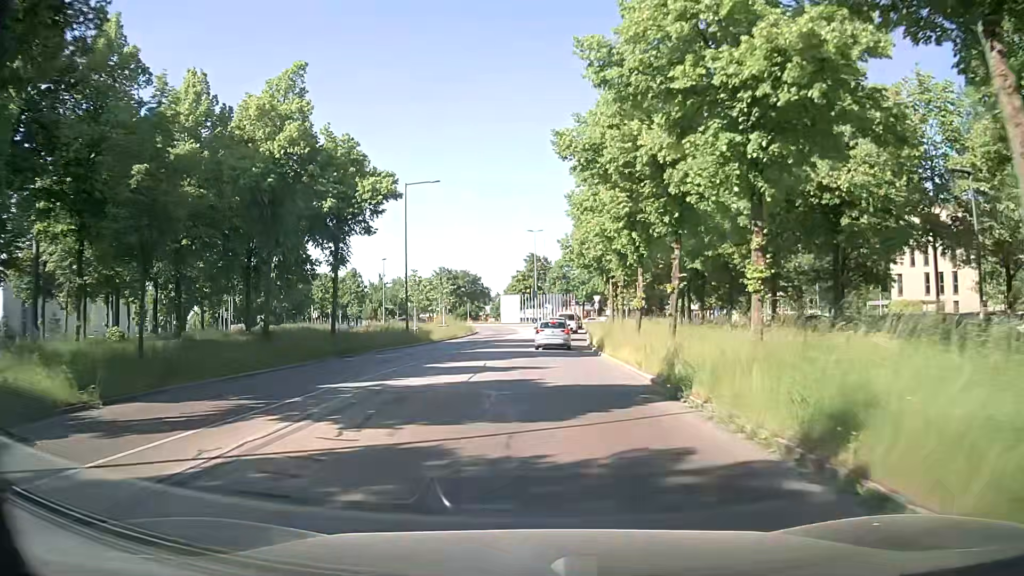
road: secondary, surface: asphalt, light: Day
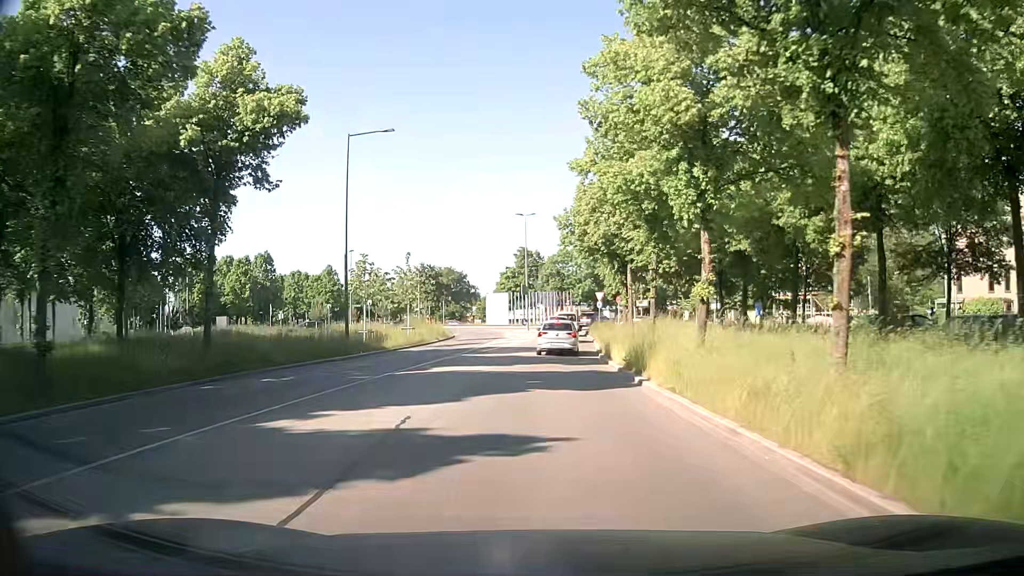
(+0.2, +12.0) m; +1°
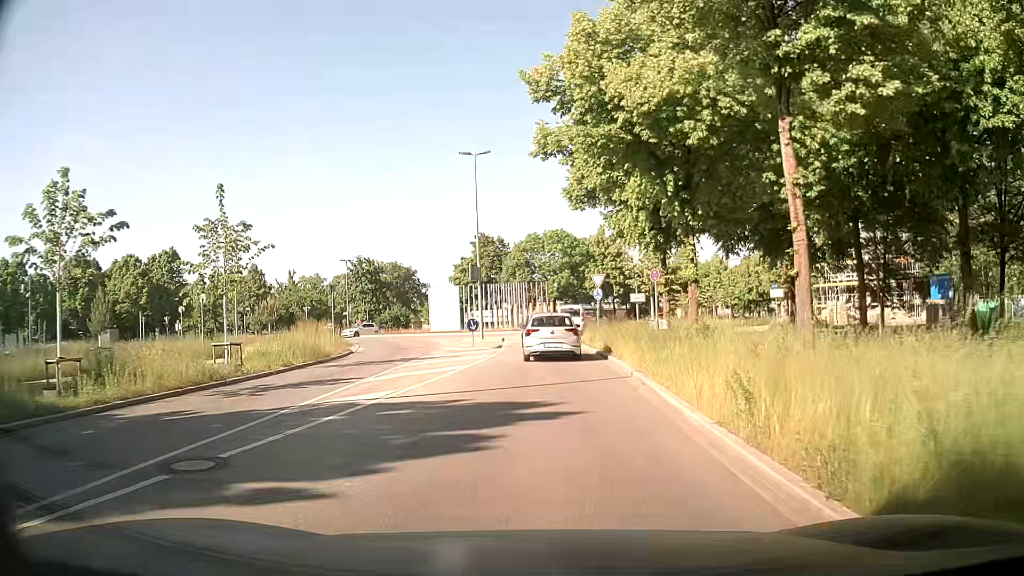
(+0.4, +22.9) m; +4°
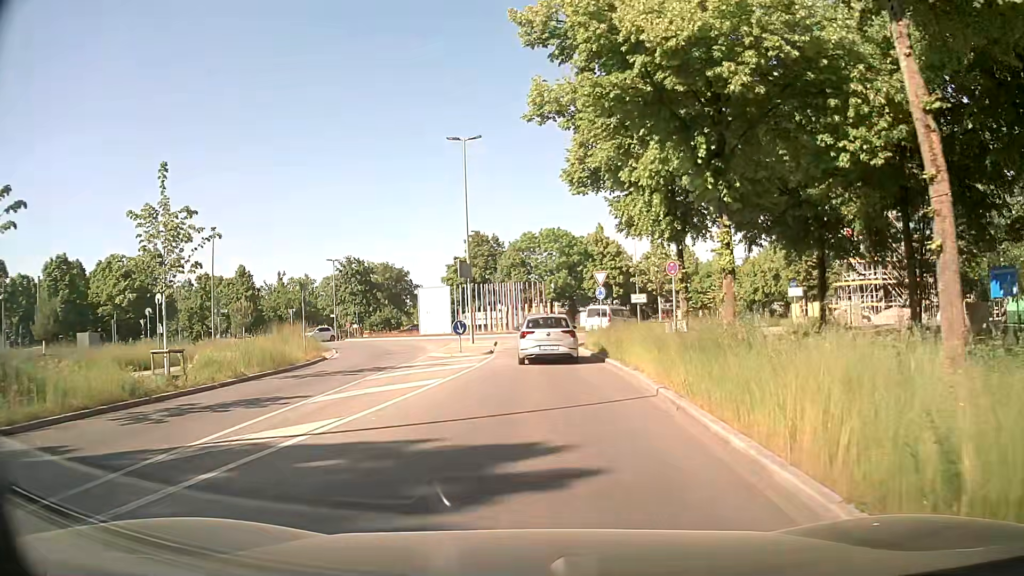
(-0.1, +3.6) m; -1°
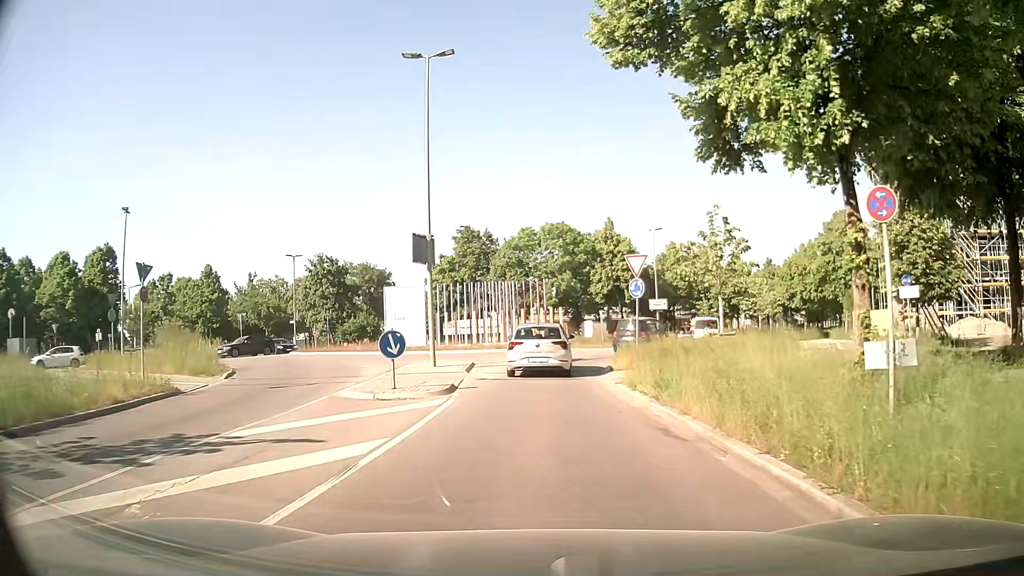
(+0.1, +12.2) m; 0°
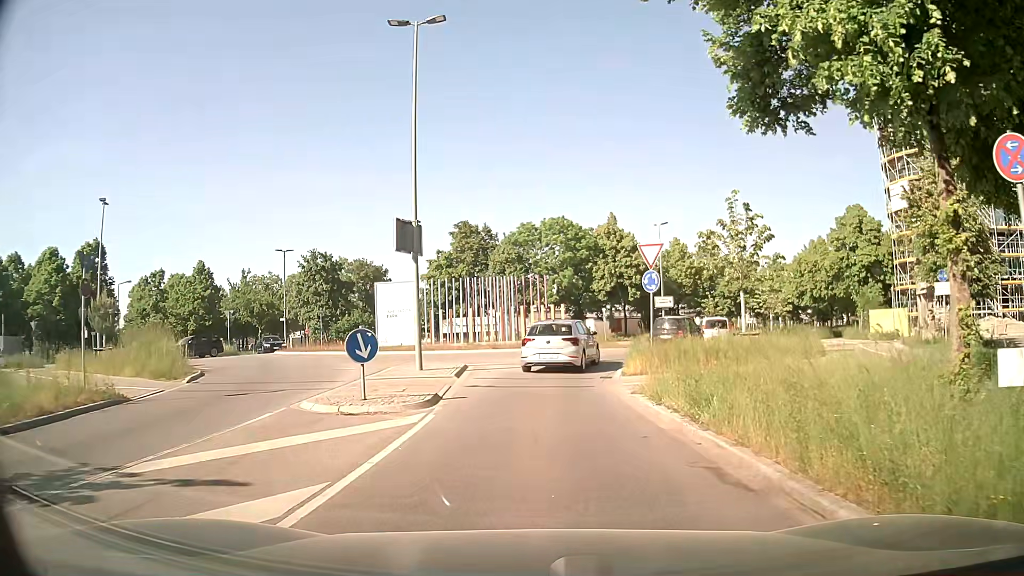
(0.0, +2.5) m; 0°
